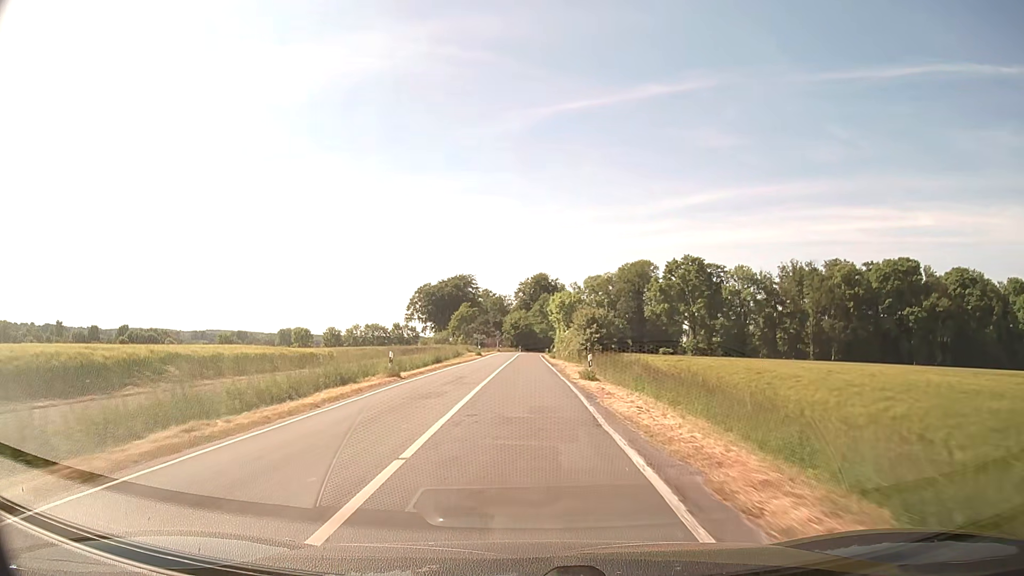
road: secondary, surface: asphalt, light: Day
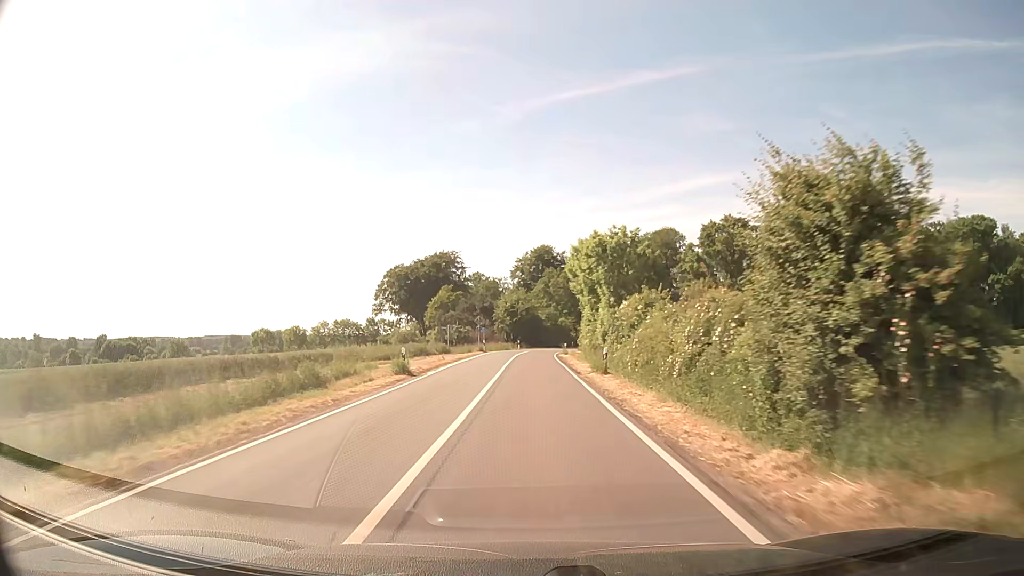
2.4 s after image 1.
(-0.2, +43.1) m; 0°
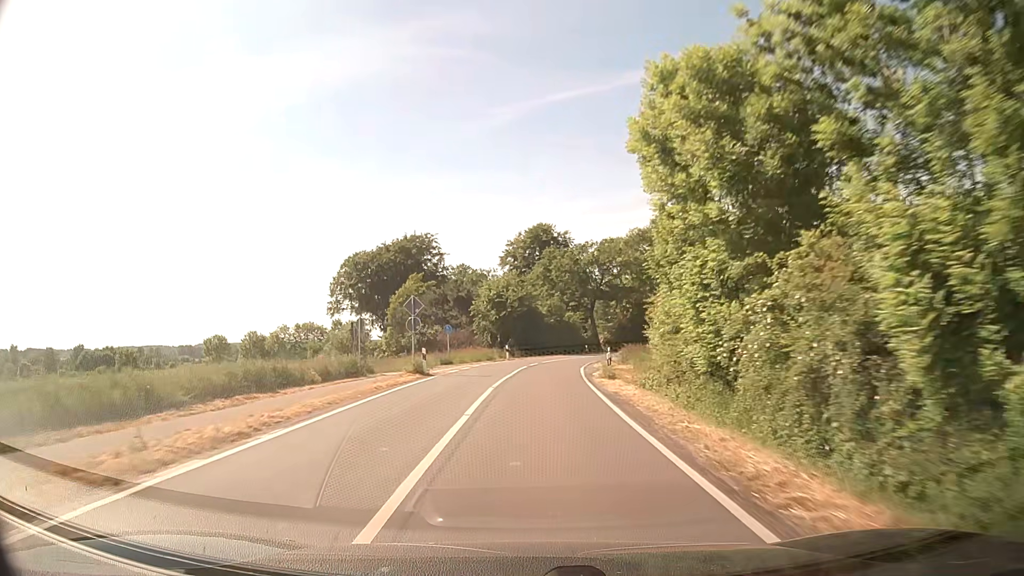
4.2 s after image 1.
(0.0, +32.5) m; 0°
